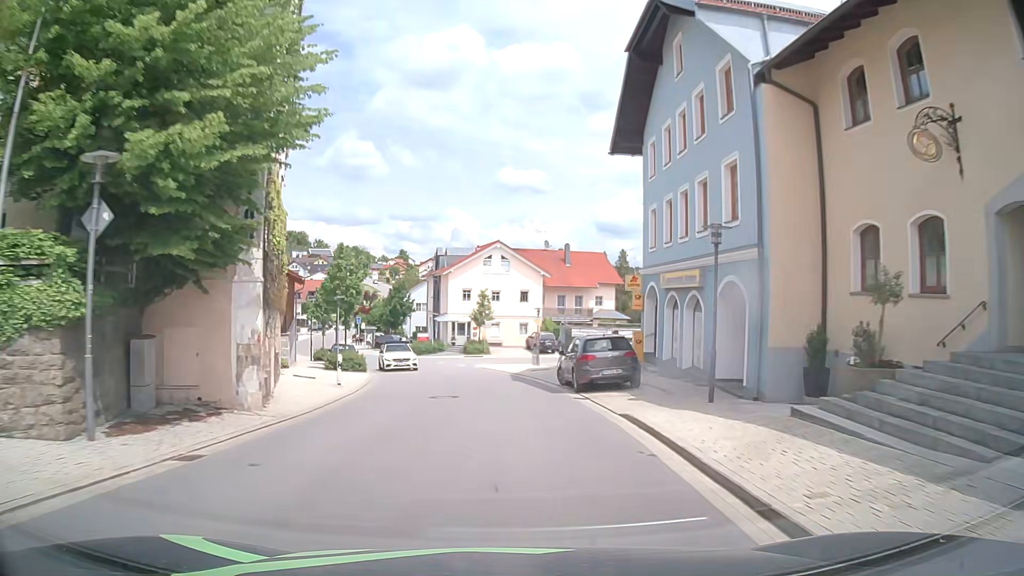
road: tertiary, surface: asphalt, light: Day
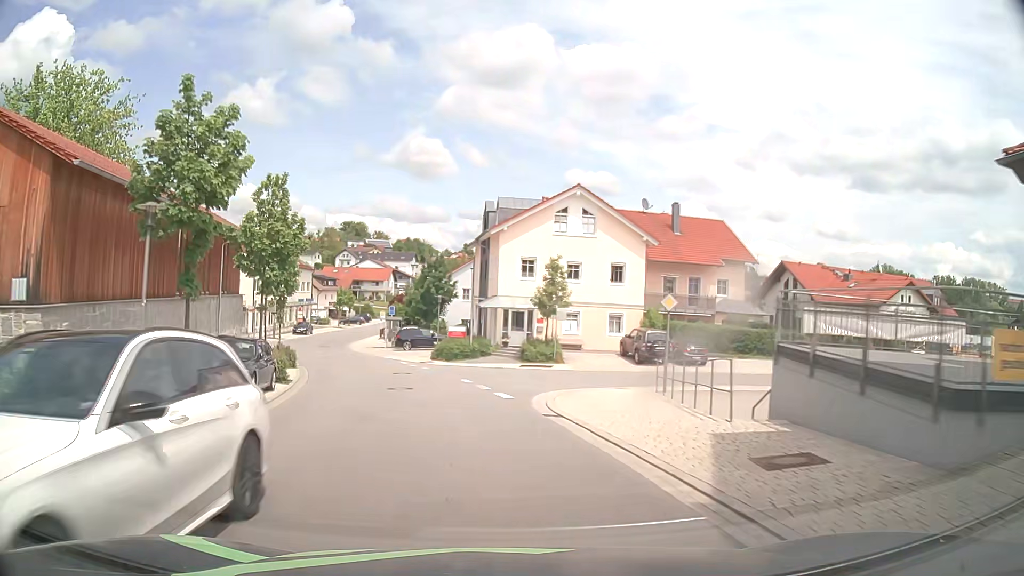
(-0.6, +23.2) m; -4°
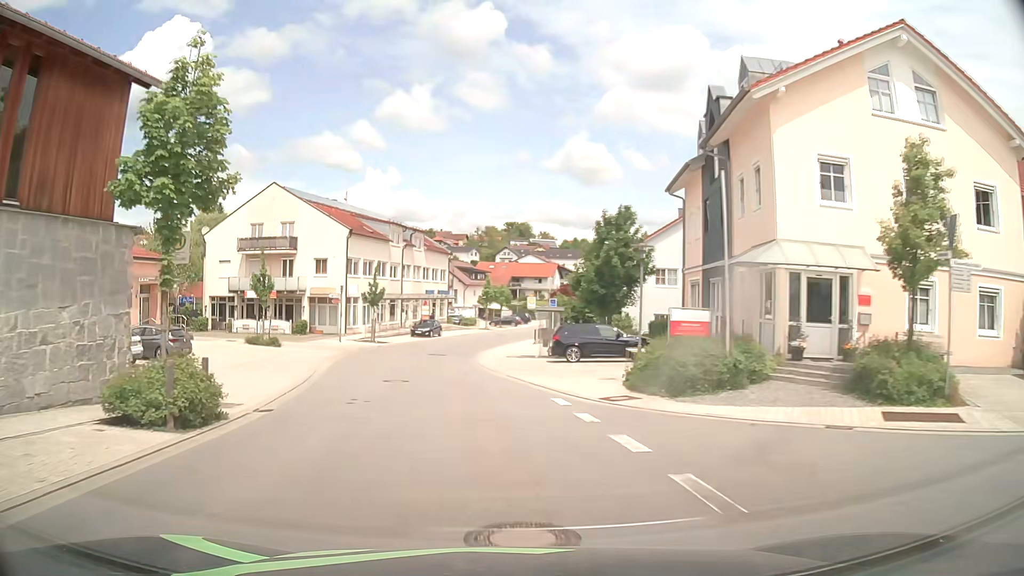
(-3.1, +23.0) m; -15°
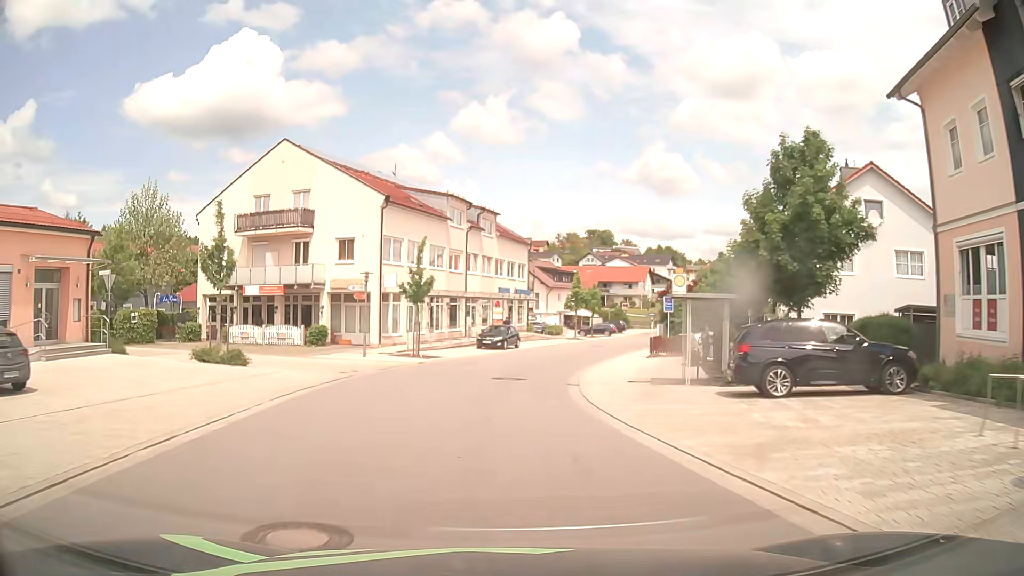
(-1.2, +15.4) m; -8°
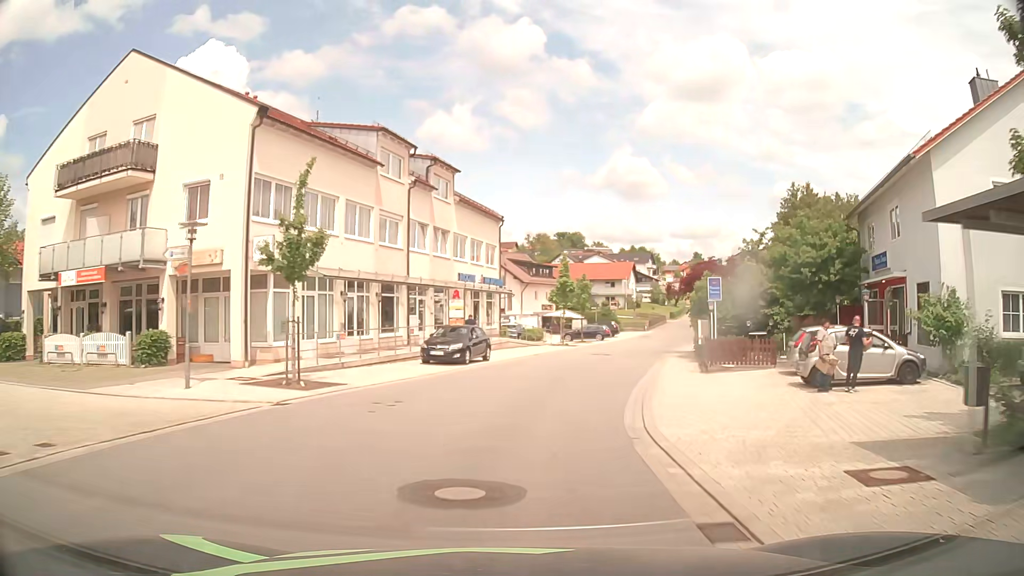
(+0.1, +15.5) m; +2°
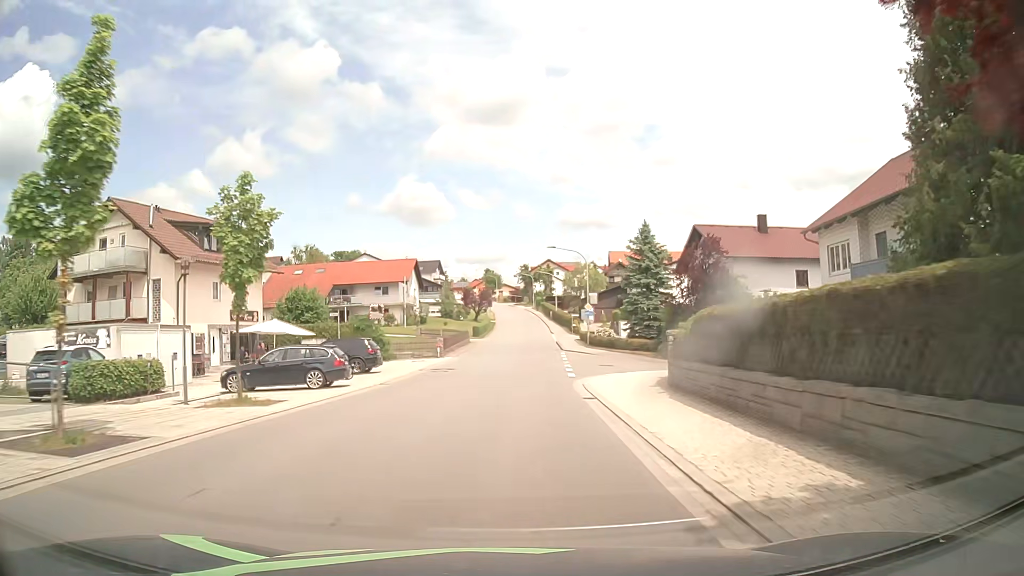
(+7.0, +37.8) m; +18°
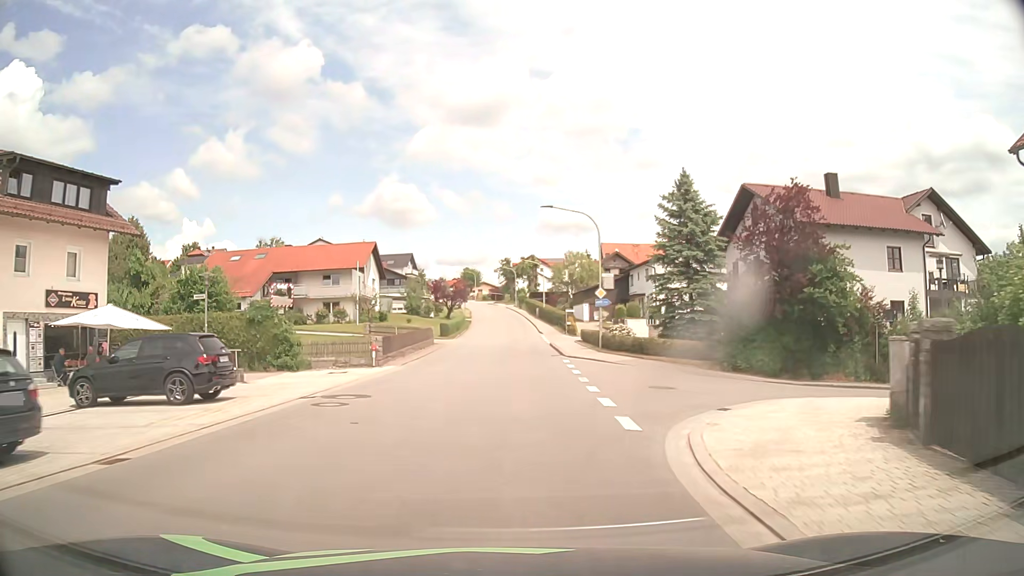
(+0.5, +15.5) m; +2°
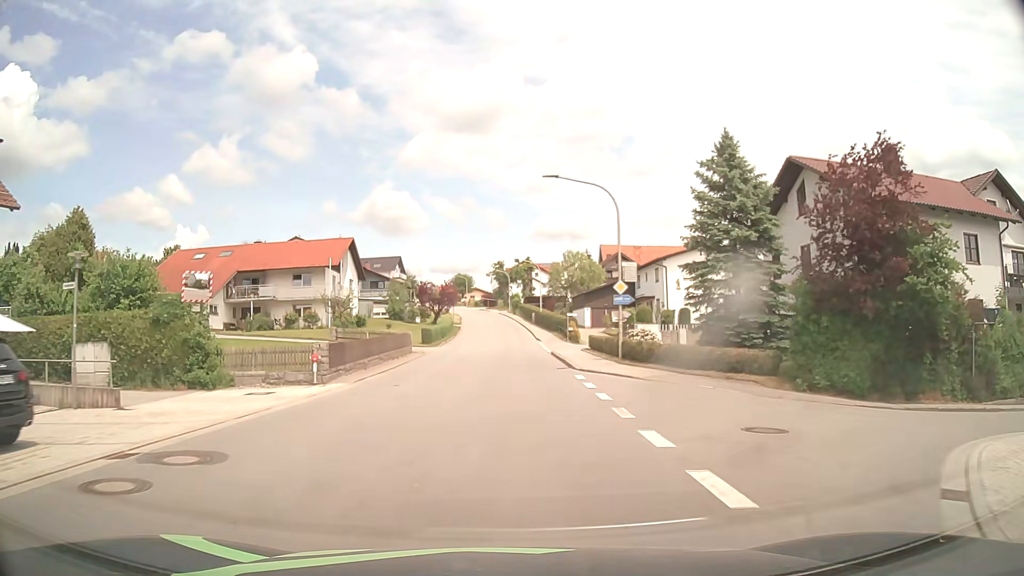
(+0.1, +7.7) m; +1°
(0, +10) (0, +20) (0, +30) (0, +40) (0, +50) (0, +60) (0, +70) (-1, +80) (-1, +90) (-2, +100) m
